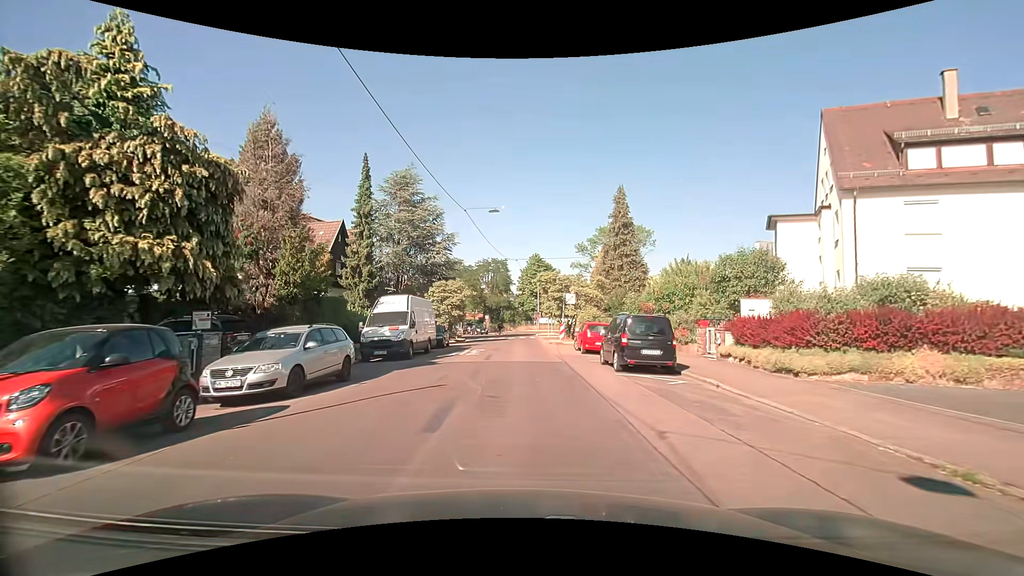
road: residential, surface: asphalt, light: Day
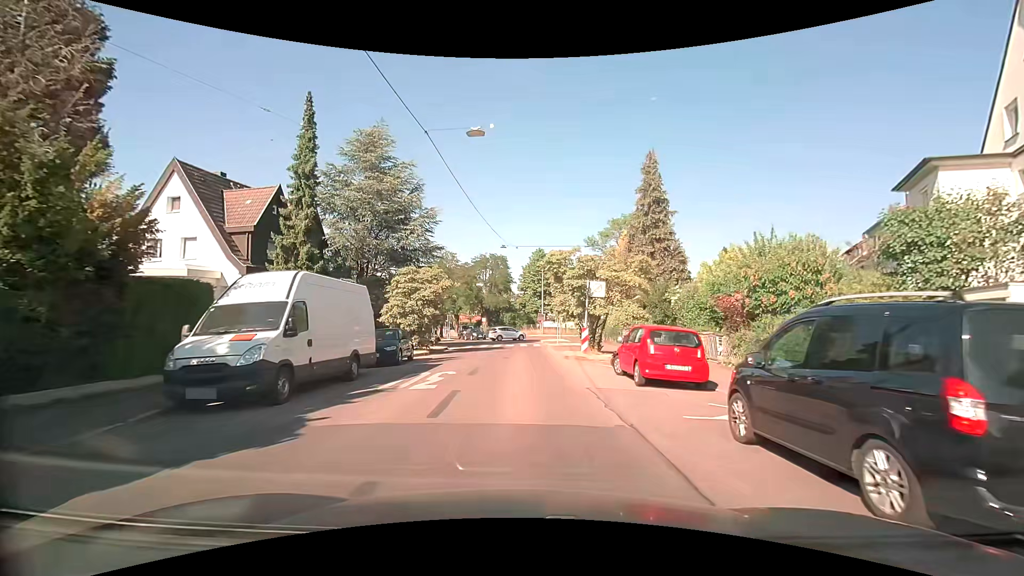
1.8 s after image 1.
(-0.1, +11.0) m; 0°
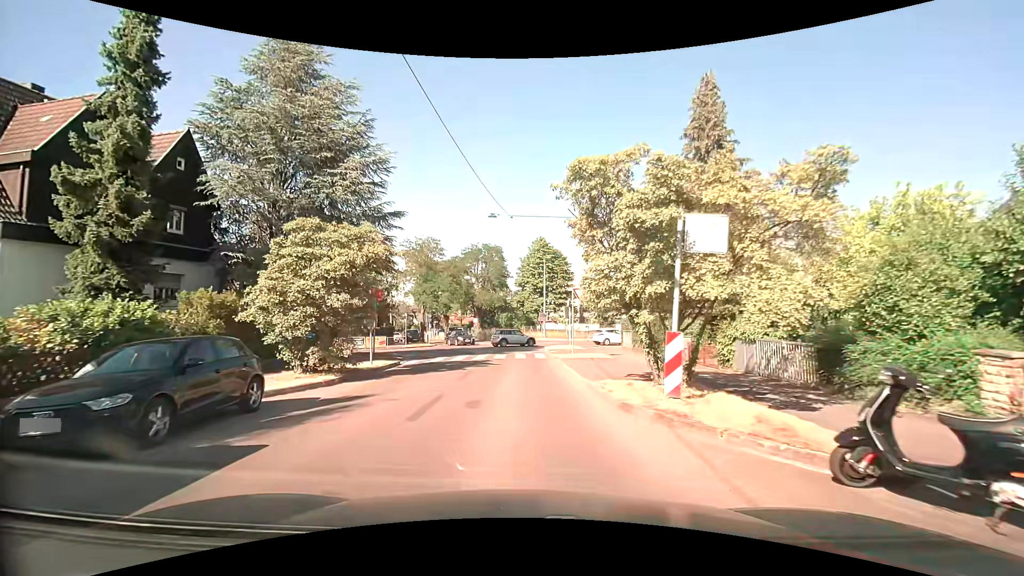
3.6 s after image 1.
(0.0, +12.3) m; 0°
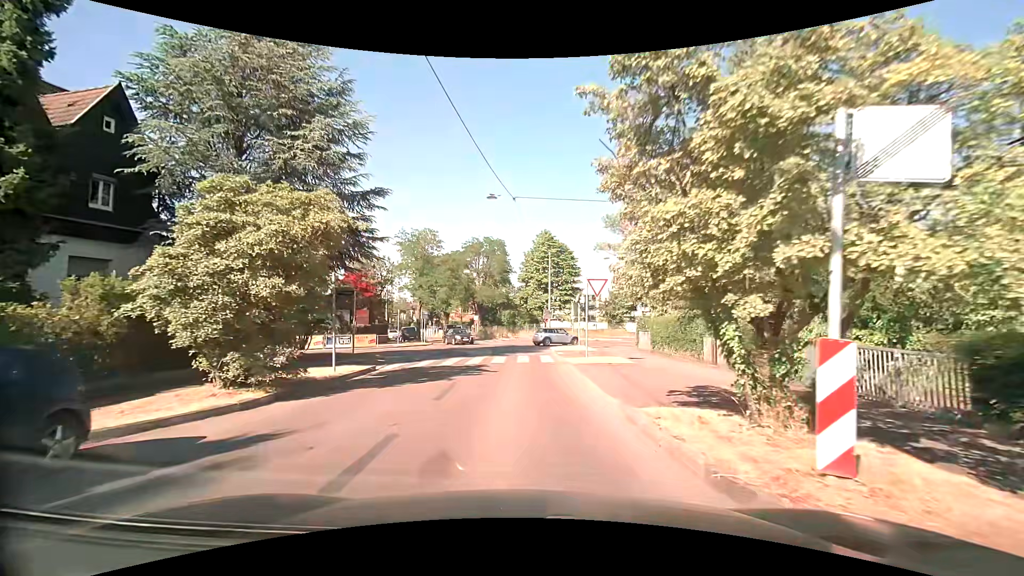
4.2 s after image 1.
(0.0, +3.9) m; -1°
